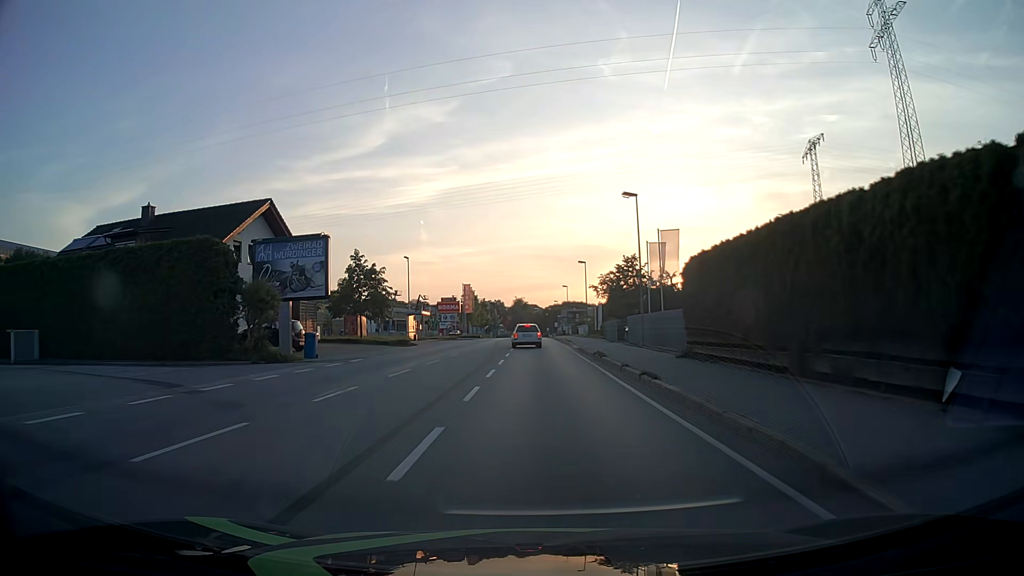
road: primary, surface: asphalt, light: Day
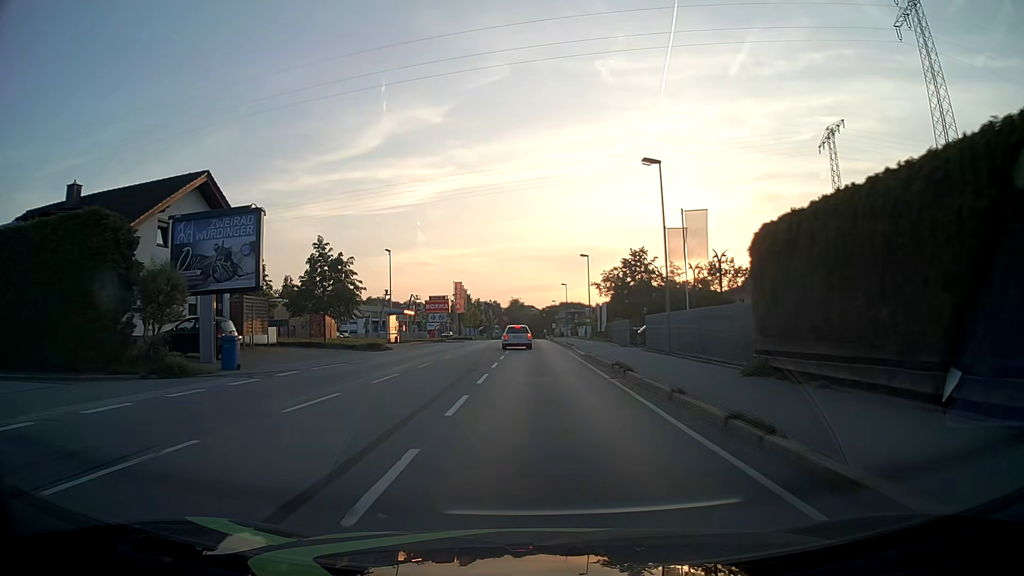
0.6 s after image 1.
(0.0, +7.6) m; 0°
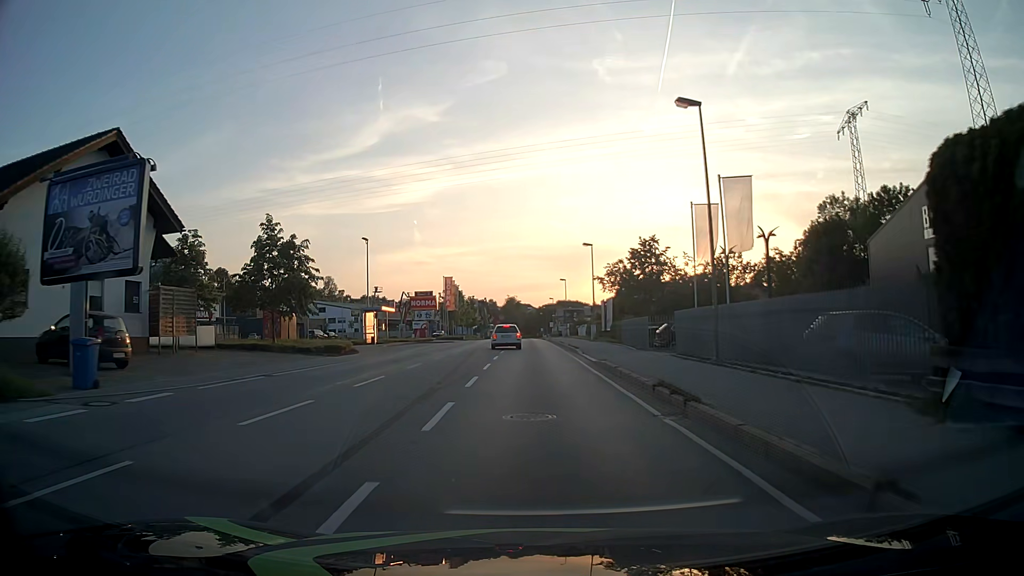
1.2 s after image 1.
(0.0, +7.6) m; +1°
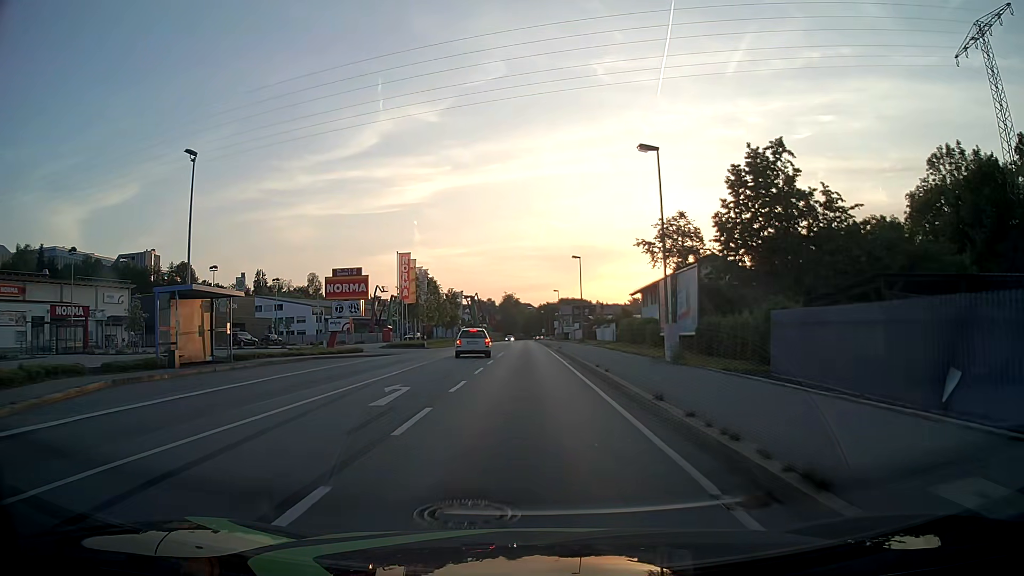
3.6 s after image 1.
(+0.1, +30.2) m; 0°
(0, +10) (0, +20) (0, +30) (0, +40) (0, +50) (0, +60) (-1, +70) (-1, +80) (-1, +90) (-1, +100) m
